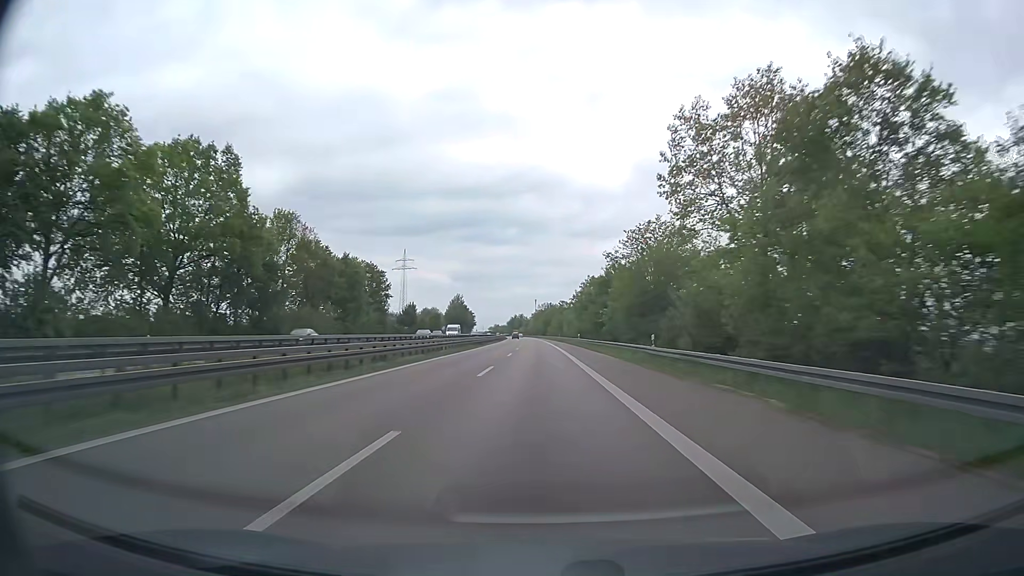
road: trunk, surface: asphalt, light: Day
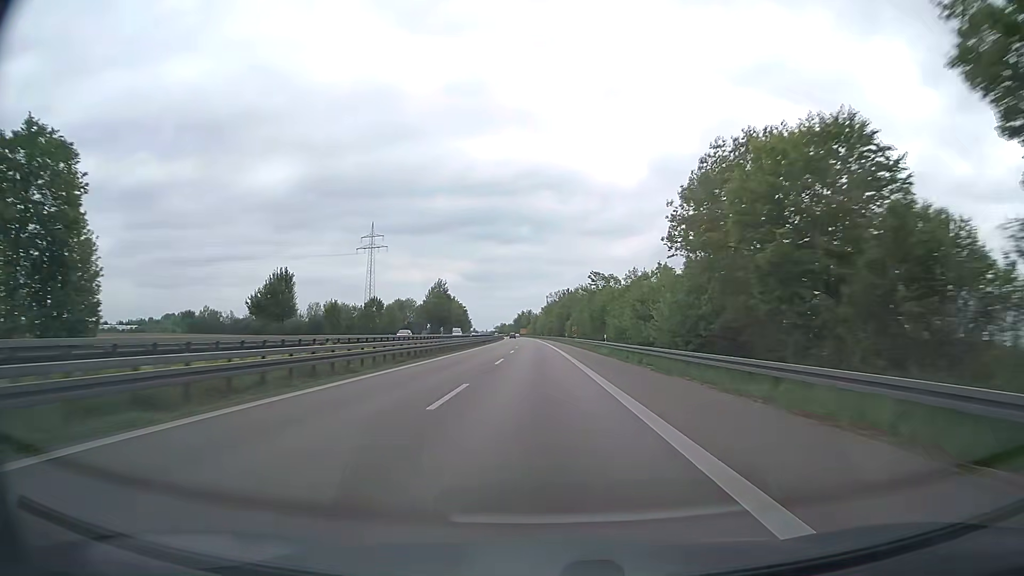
(-0.7, +81.6) m; -1°
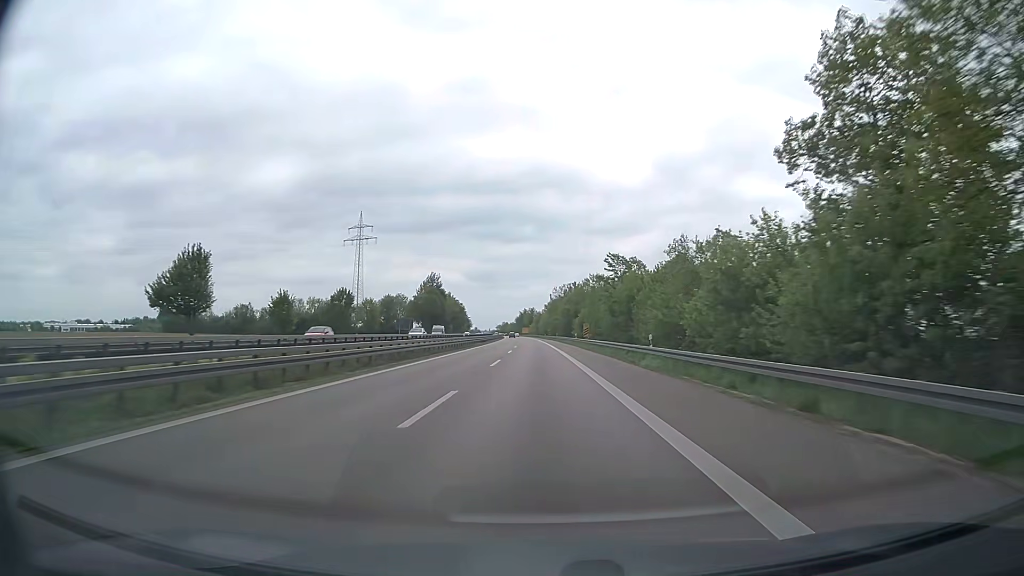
(0.0, +20.4) m; 0°
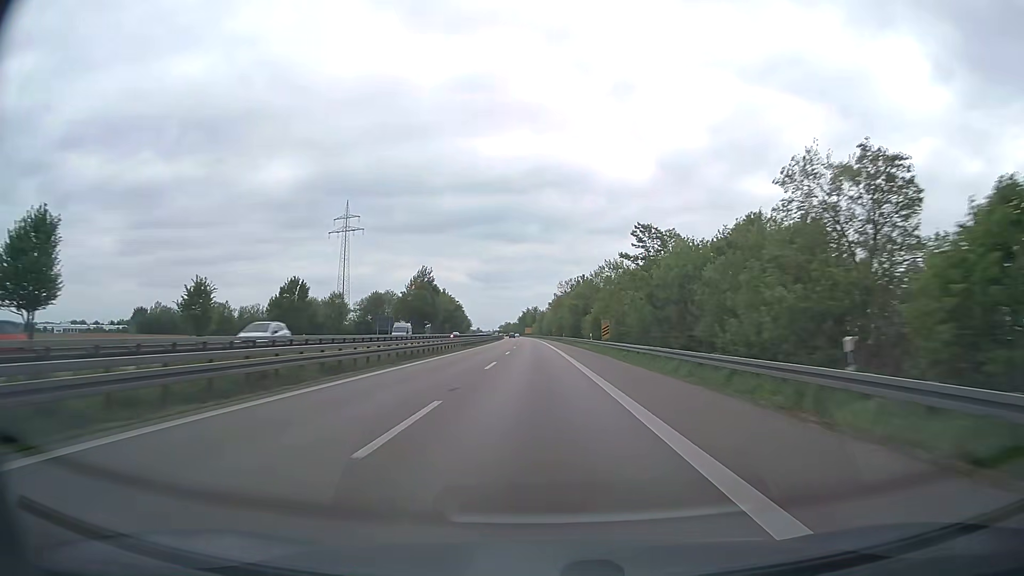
(0.0, +20.4) m; 0°
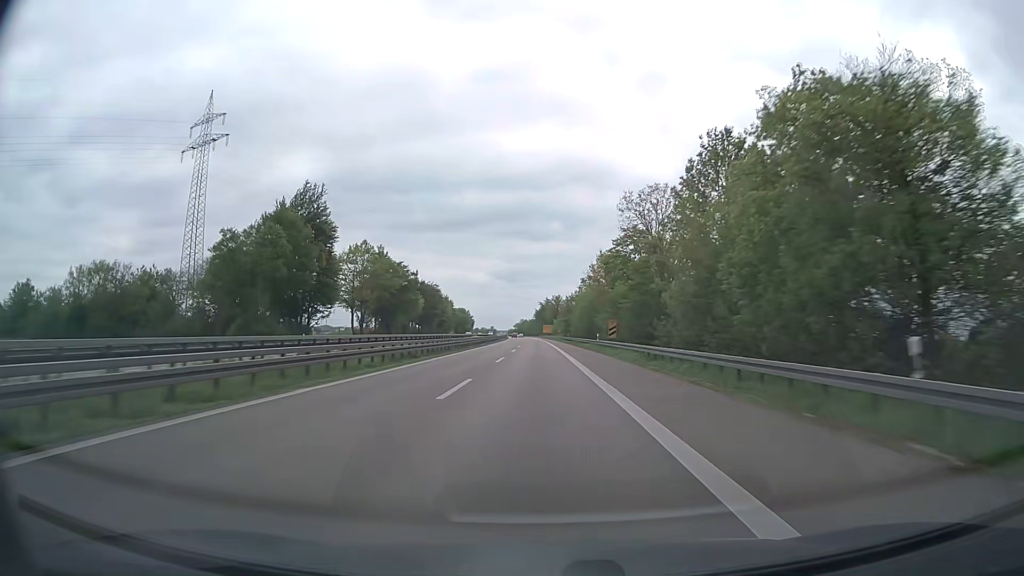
(-1.5, +102.0) m; -2°
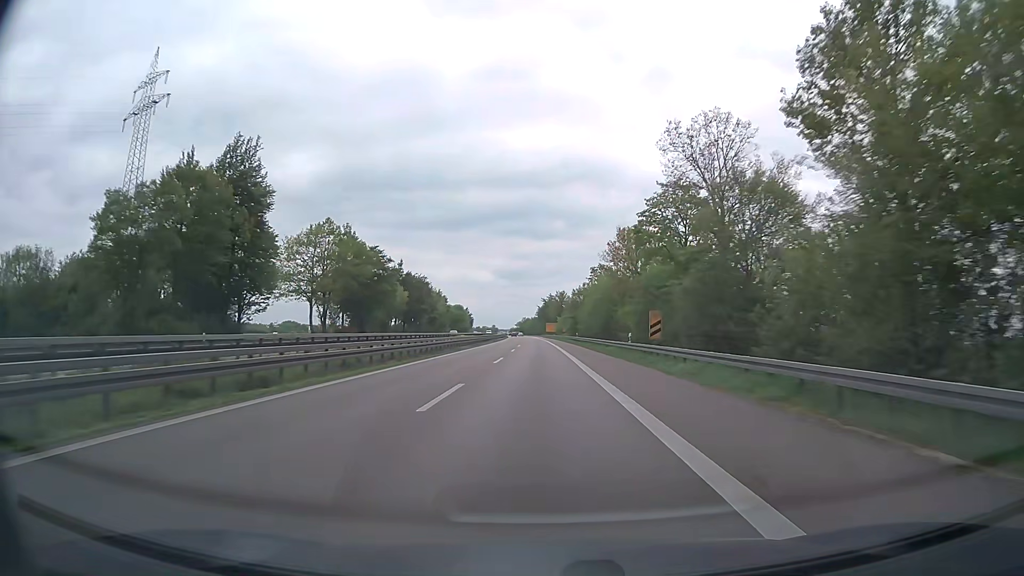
(-0.1, +20.4) m; 0°
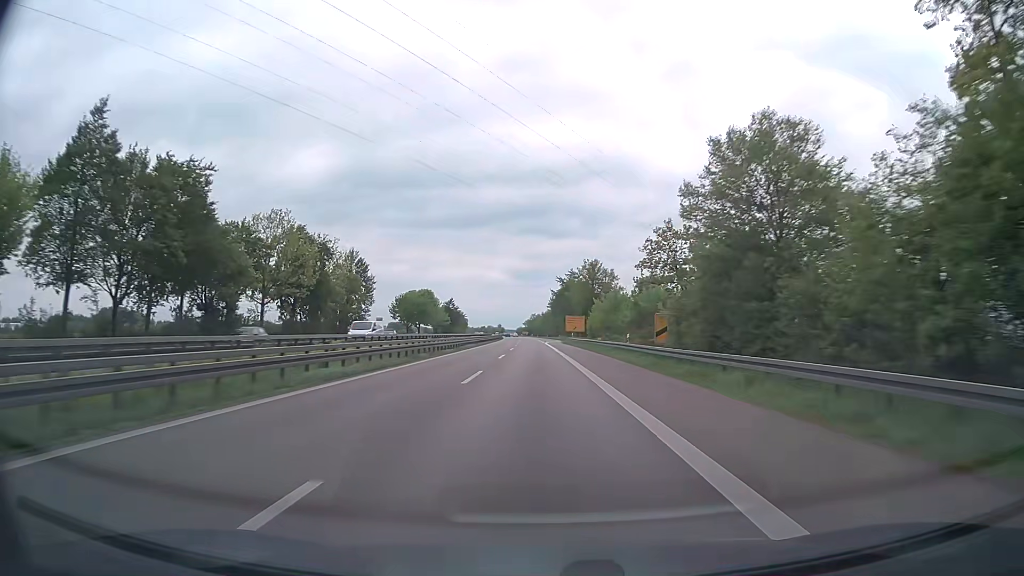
(-0.8, +101.9) m; -1°
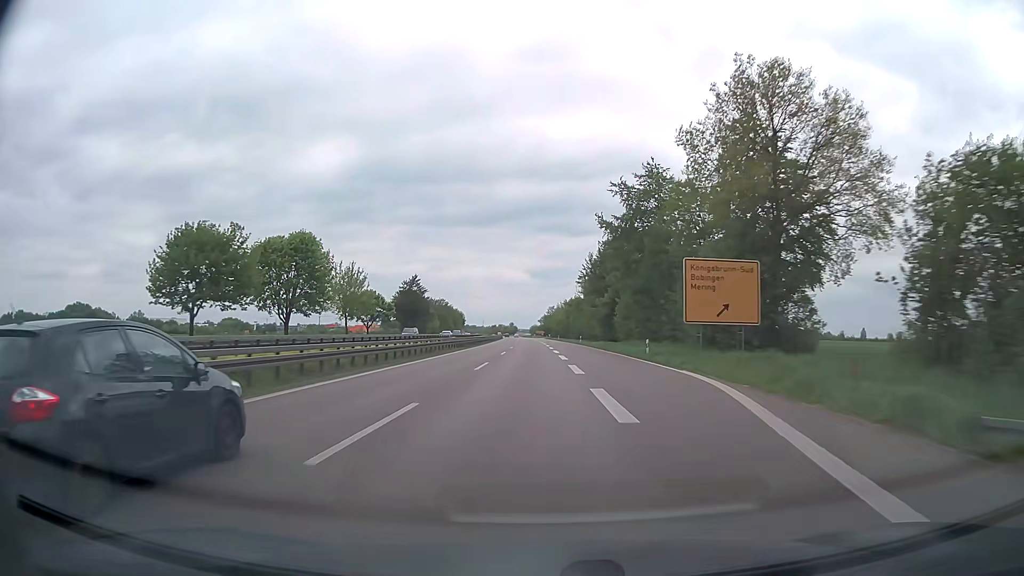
(-1.3, +101.7) m; -1°
(0, +10) (0, +20) (0, +30) (0, +40) (-1, +50) (-1, +60) (-1, +70) (-1, +80) (-2, +90) (-2, +100) m
